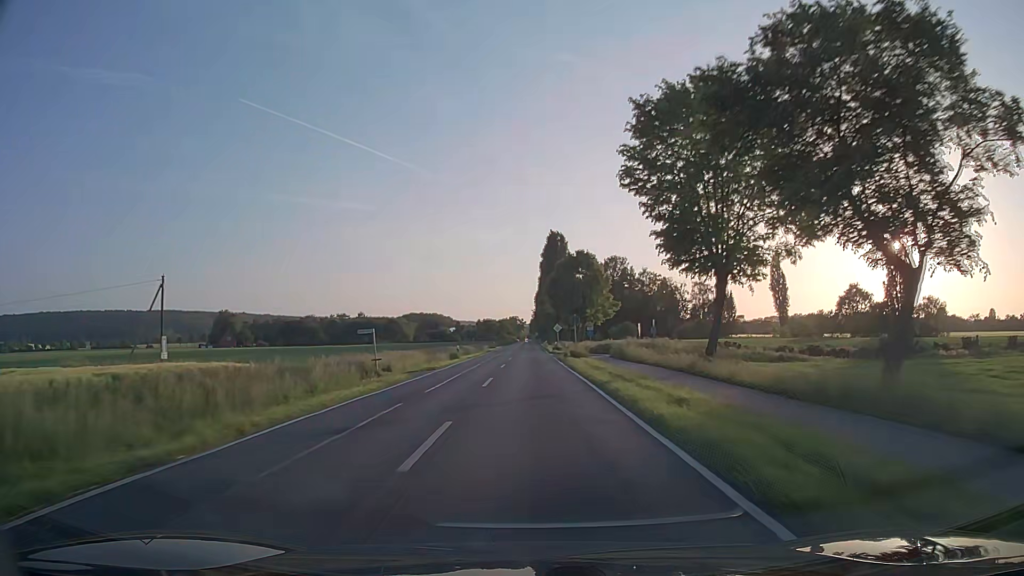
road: secondary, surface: asphalt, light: Day
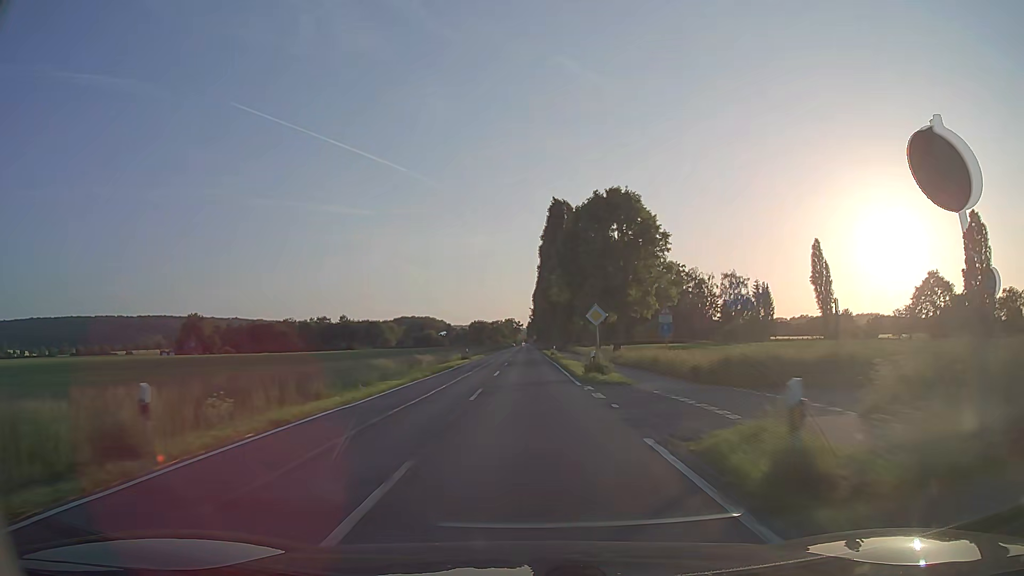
(+0.2, +39.0) m; 0°
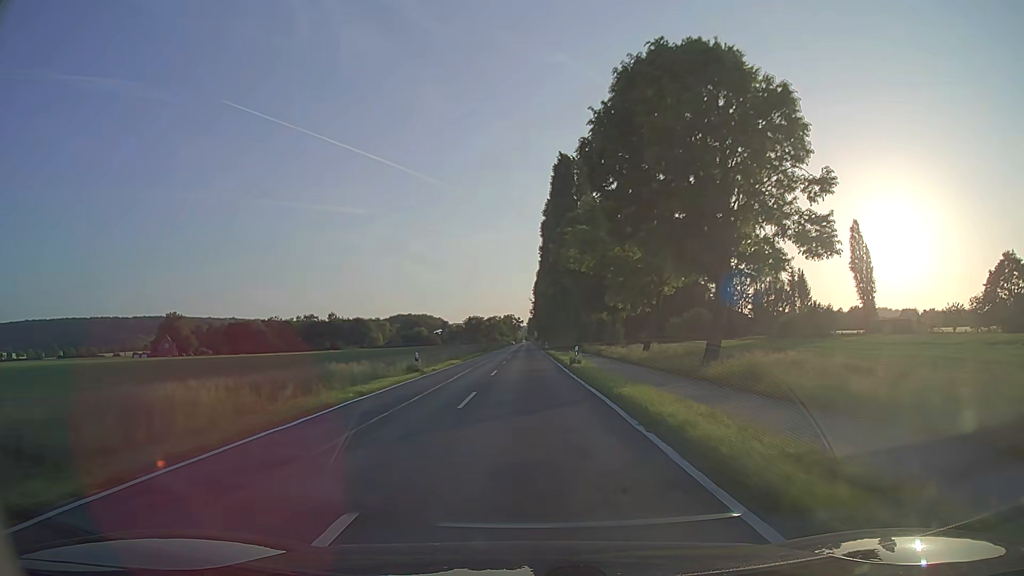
(0.0, +26.5) m; 0°
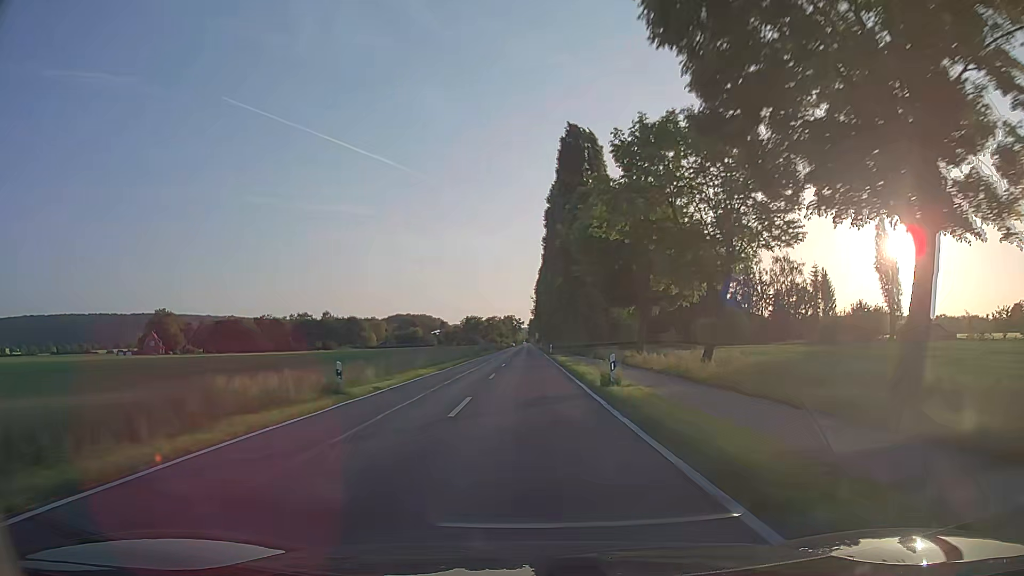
(0.0, +13.4) m; 0°
